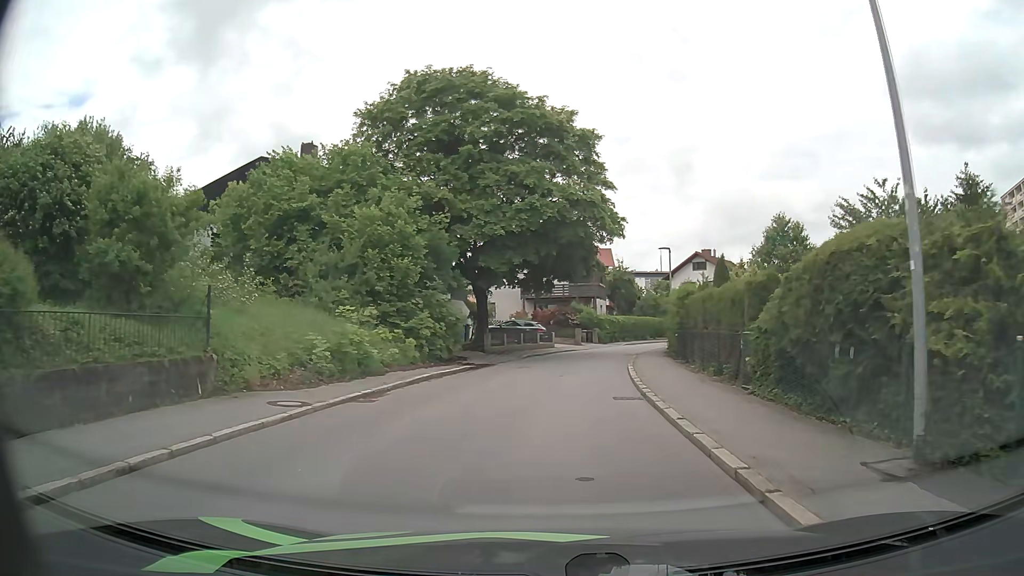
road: residential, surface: asphalt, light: Day
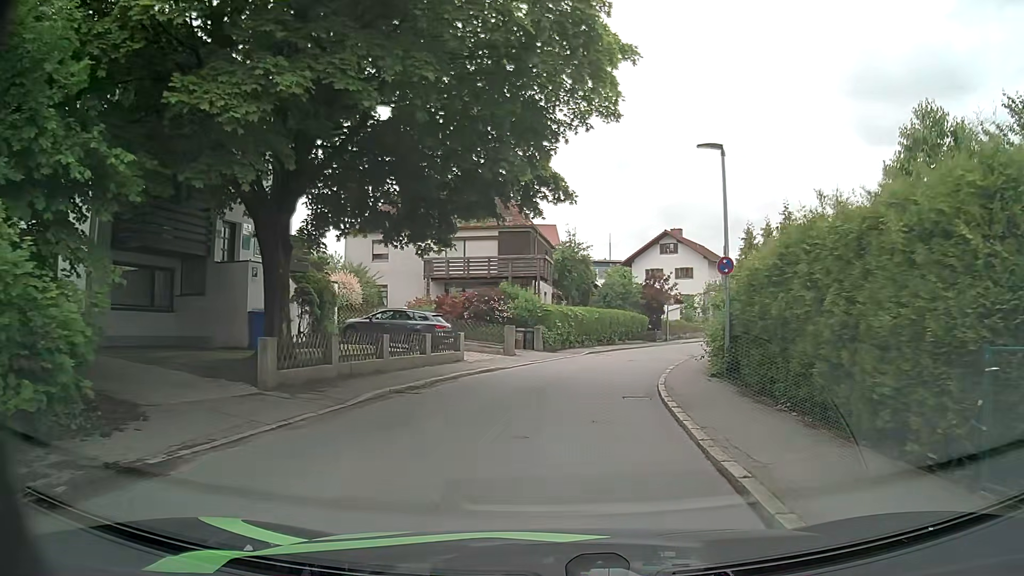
(+0.9, +20.0) m; +5°
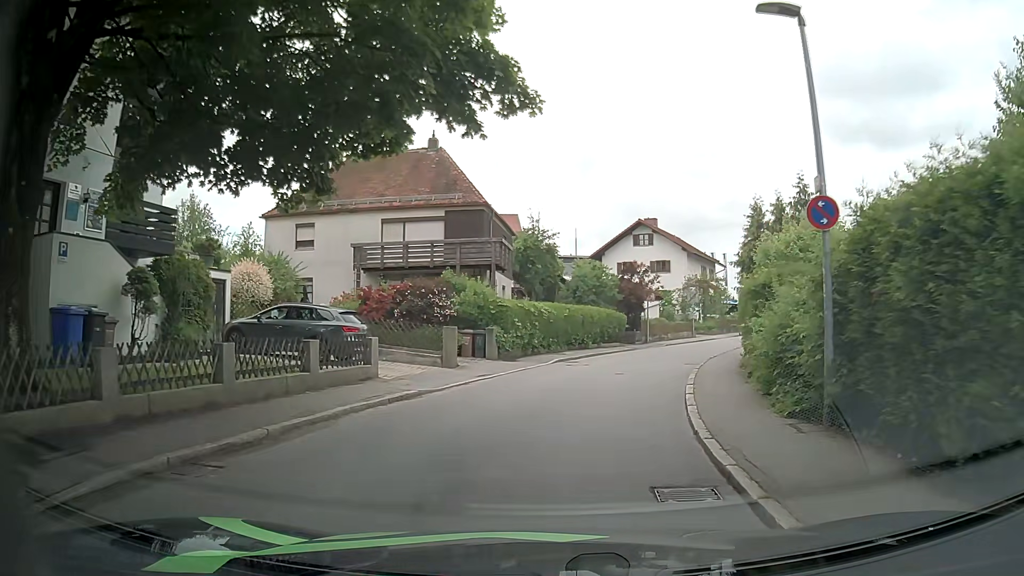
(+0.2, +7.1) m; +4°
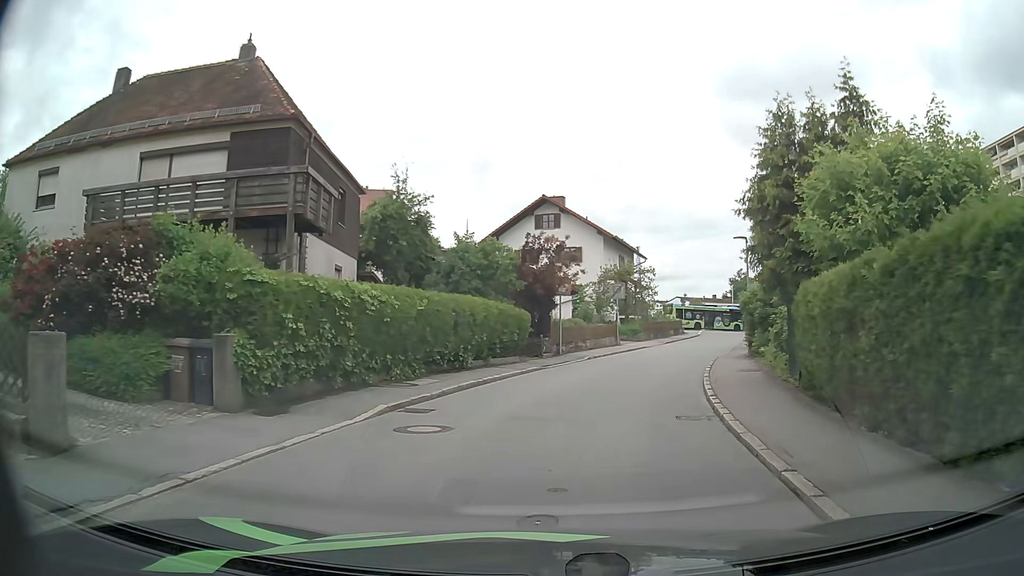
(+0.9, +13.6) m; +7°
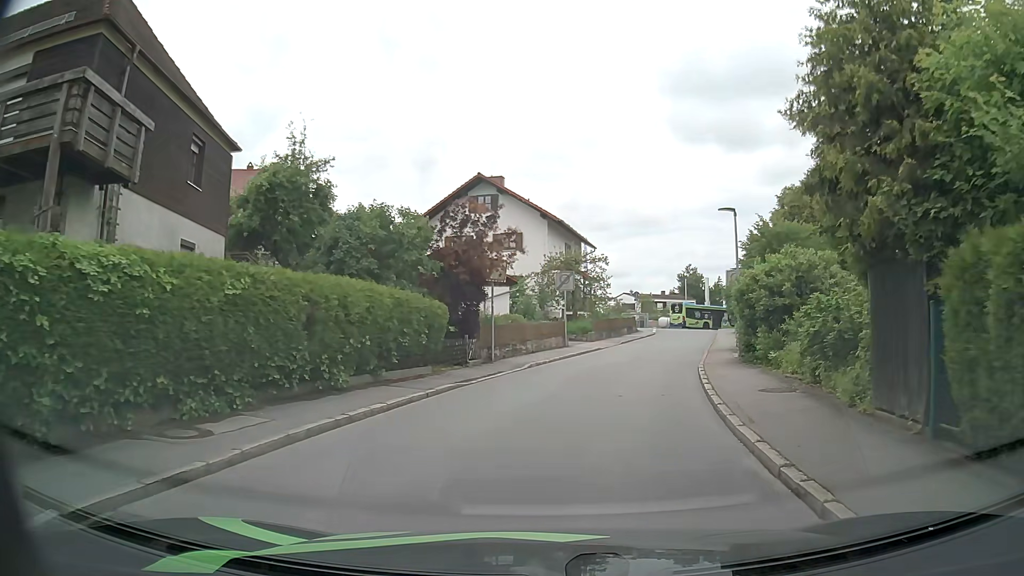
(+0.4, +6.9) m; +6°
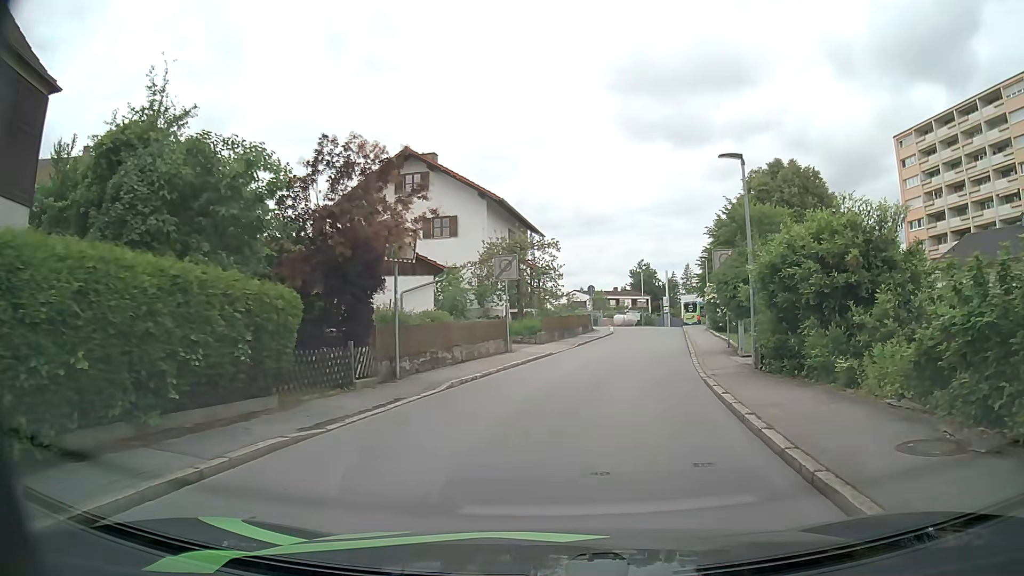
(+0.3, +7.0) m; +4°
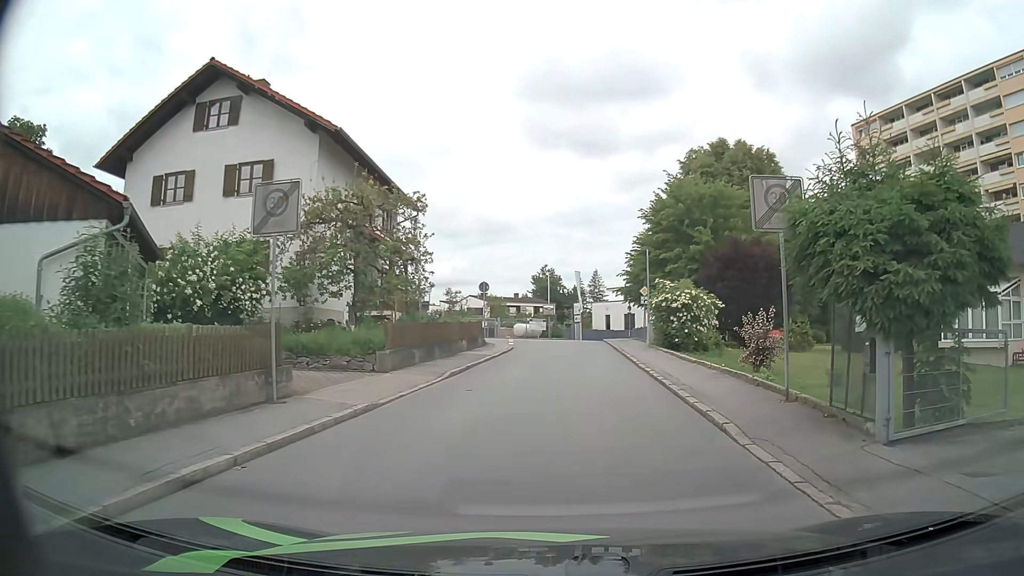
(+1.2, +14.2) m; +9°
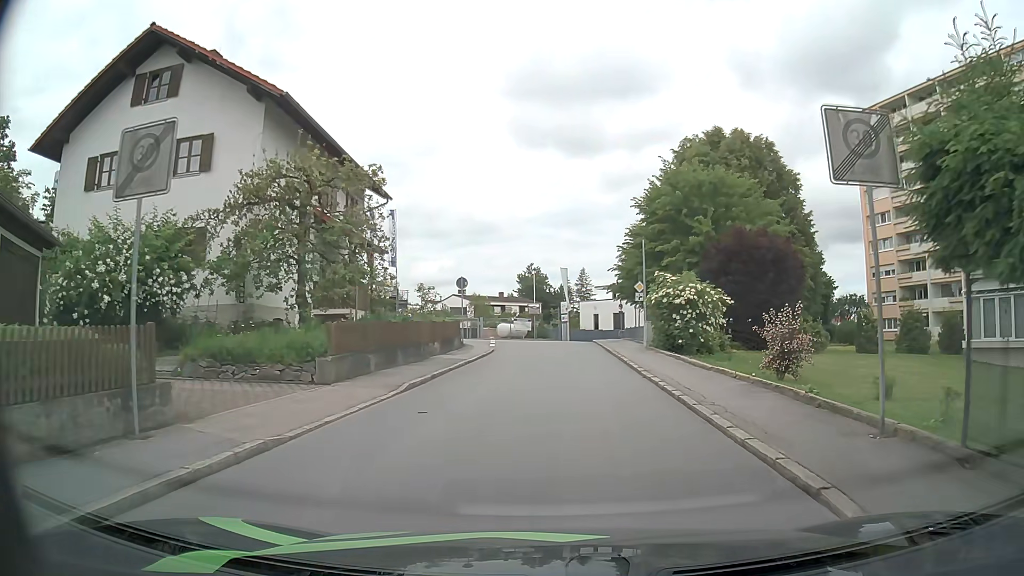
(+0.1, +3.7) m; +1°
(0, +10) (0, +20) (+1, +30) (+1, +40) (+1, +50) (+5, +59) (+12, +65) (+20, +72) (+27, +79) (+35, +85) m
